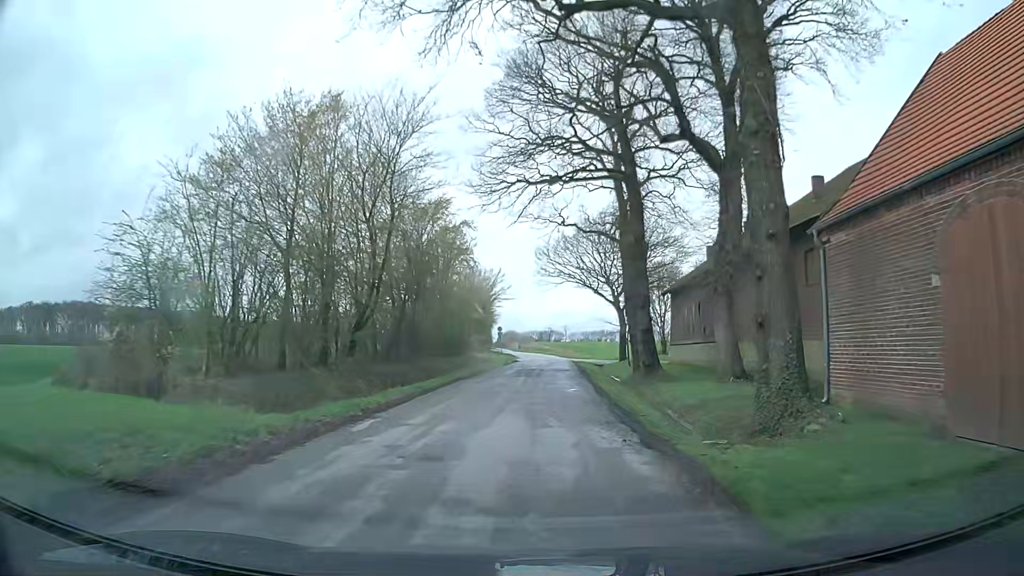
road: unclassified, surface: asphalt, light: Day
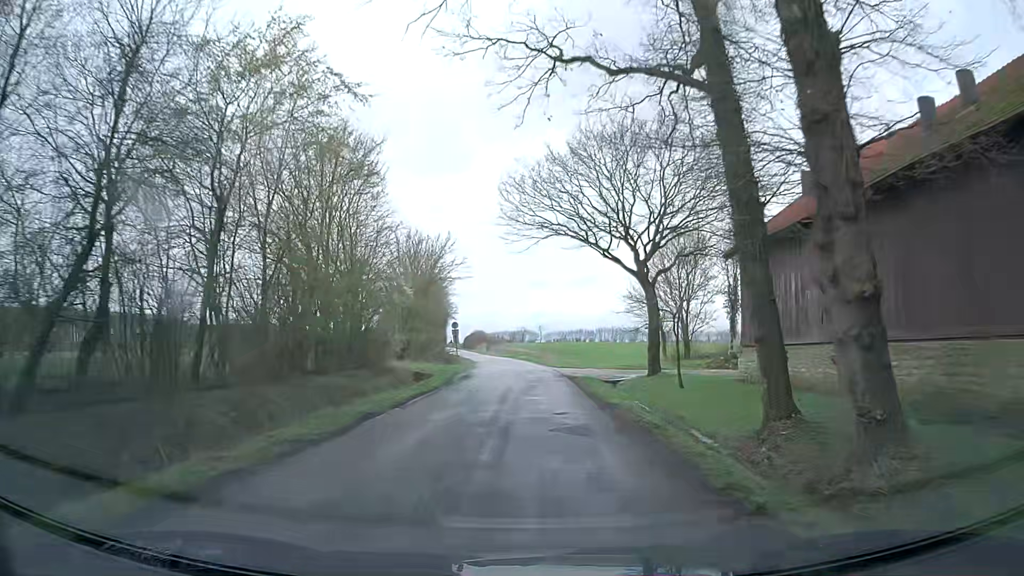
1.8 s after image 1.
(+0.6, +22.7) m; +2°
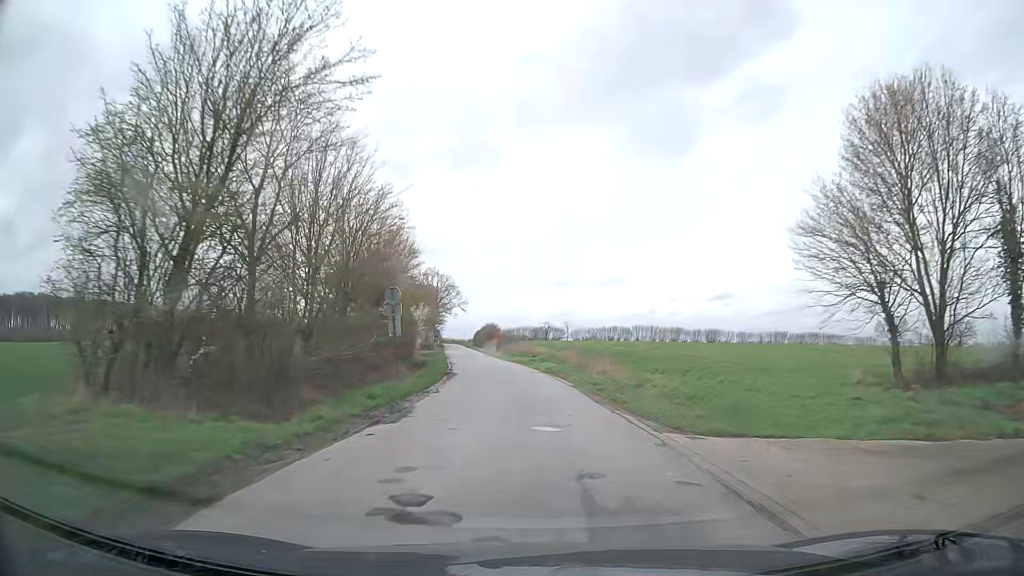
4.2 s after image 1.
(-0.2, +33.3) m; -2°
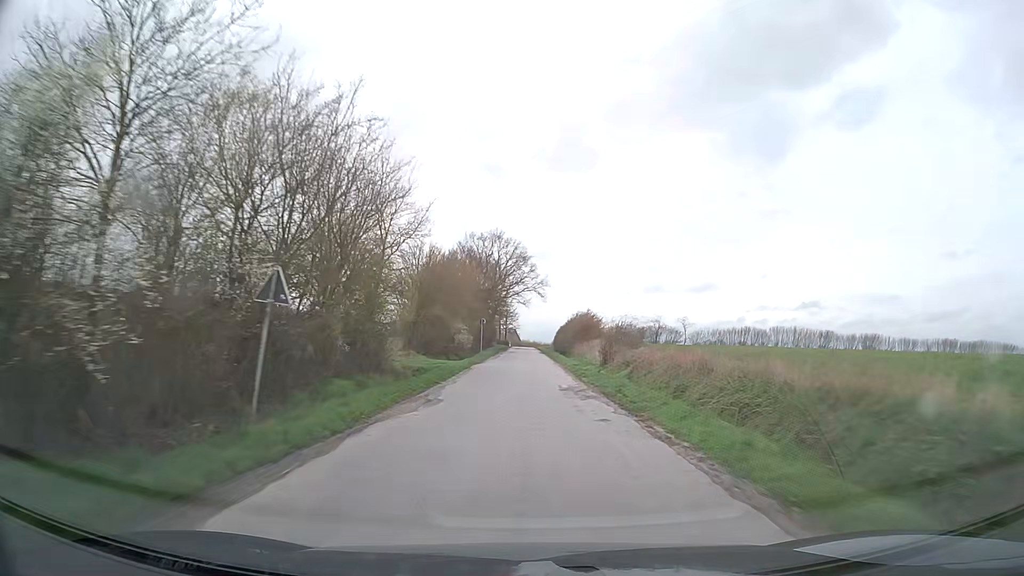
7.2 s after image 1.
(-3.3, +52.4) m; -7°
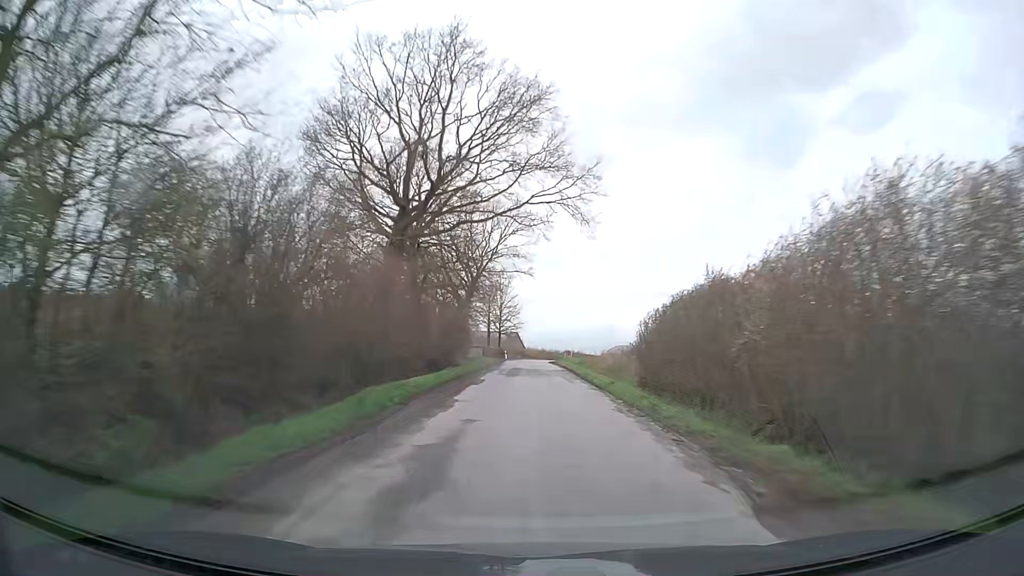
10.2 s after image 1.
(-0.5, +64.4) m; 0°
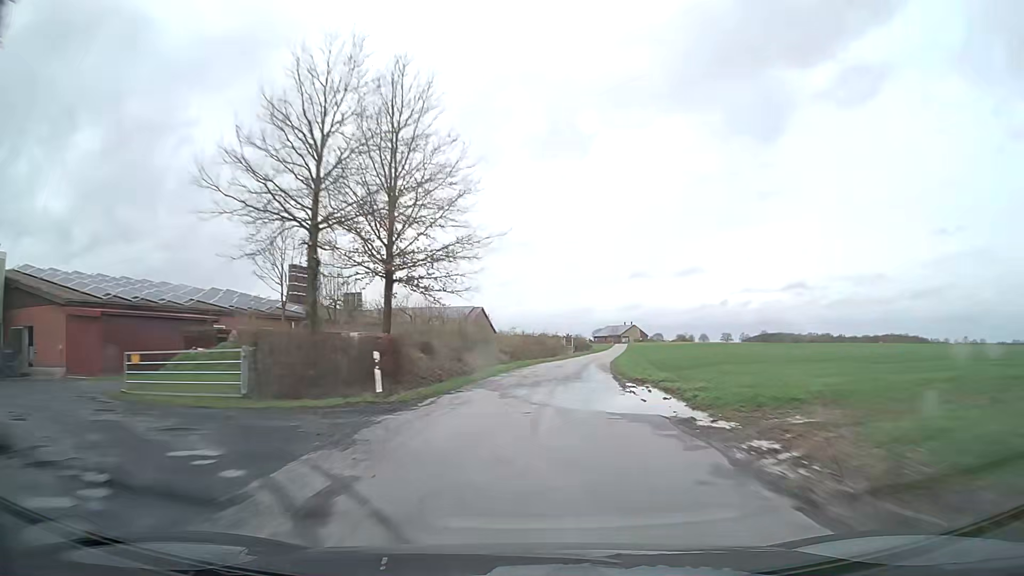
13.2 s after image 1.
(-0.1, +71.2) m; +2°
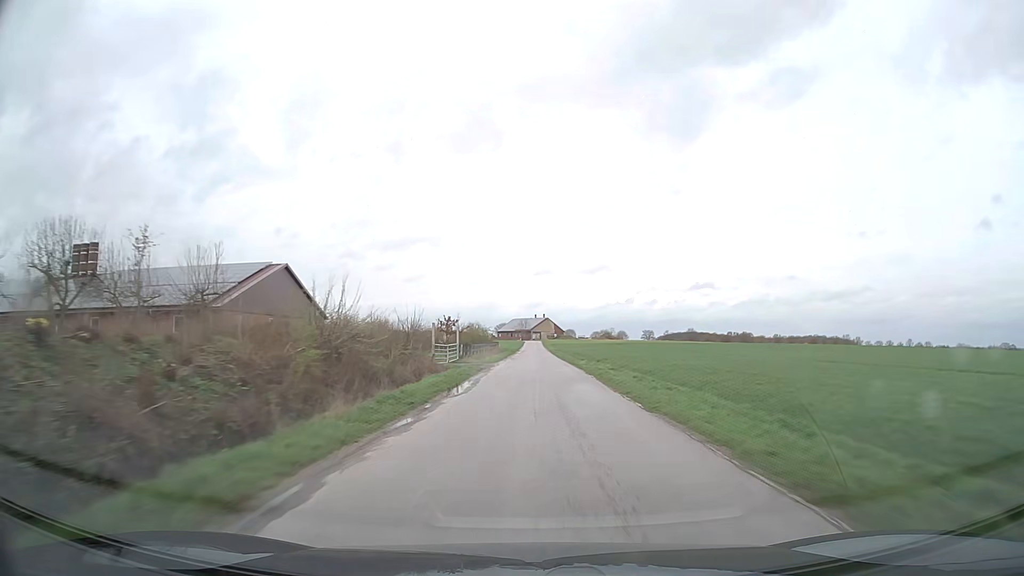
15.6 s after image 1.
(+5.3, +59.1) m; +9°
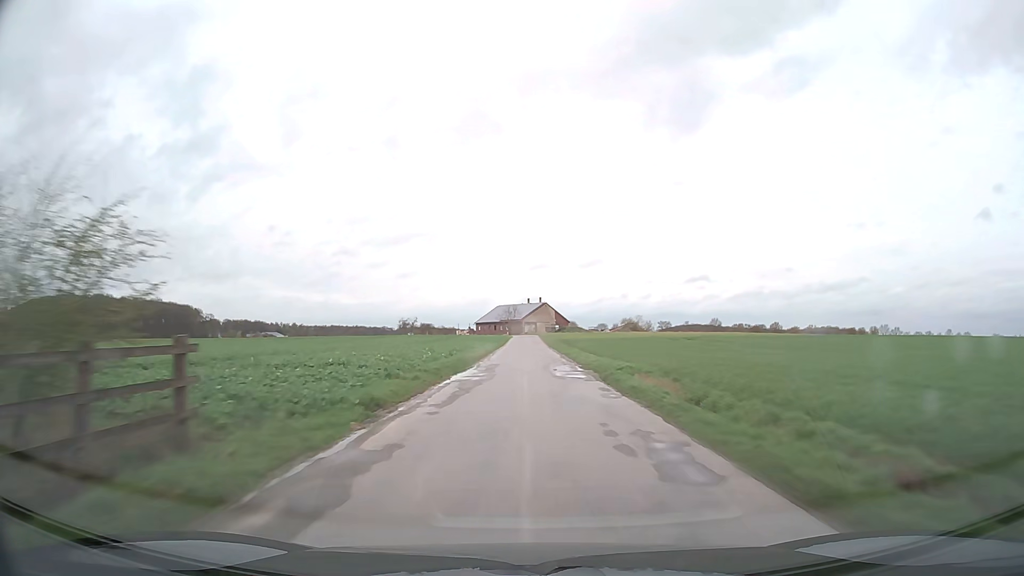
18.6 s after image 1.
(+0.7, +77.3) m; +1°
